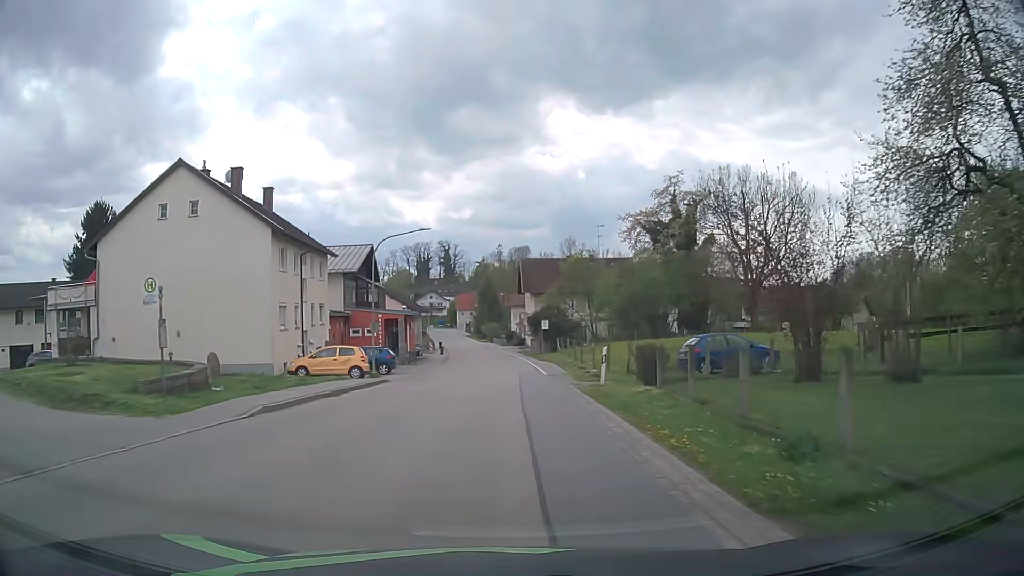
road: secondary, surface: asphalt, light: Day
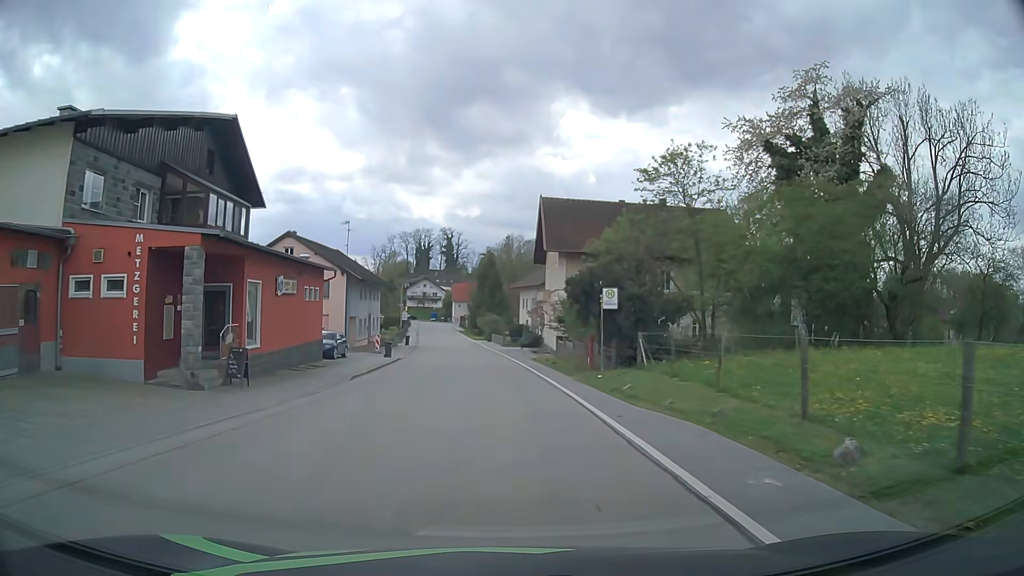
(-0.1, +35.3) m; 0°
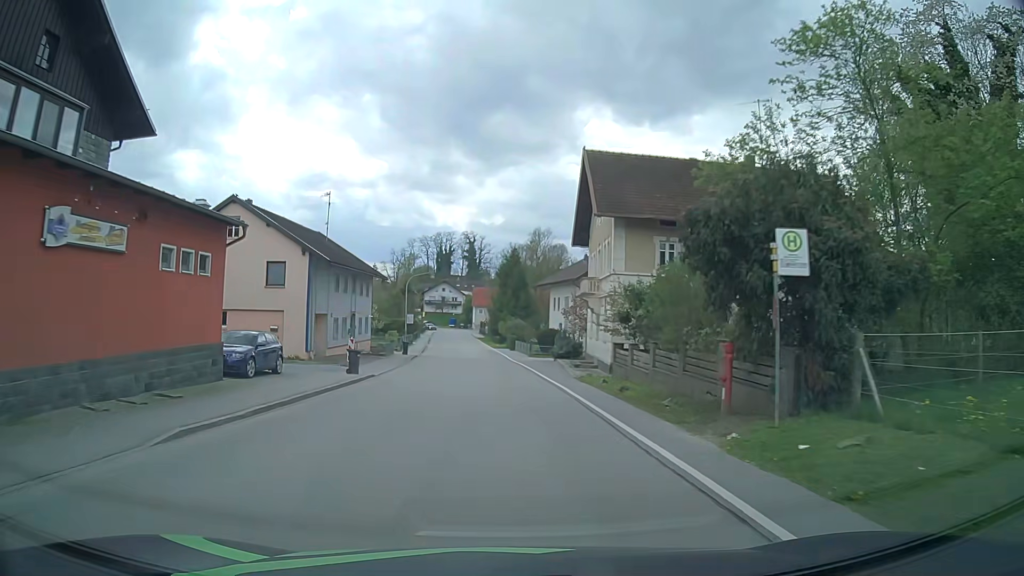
(-0.2, +14.3) m; -2°
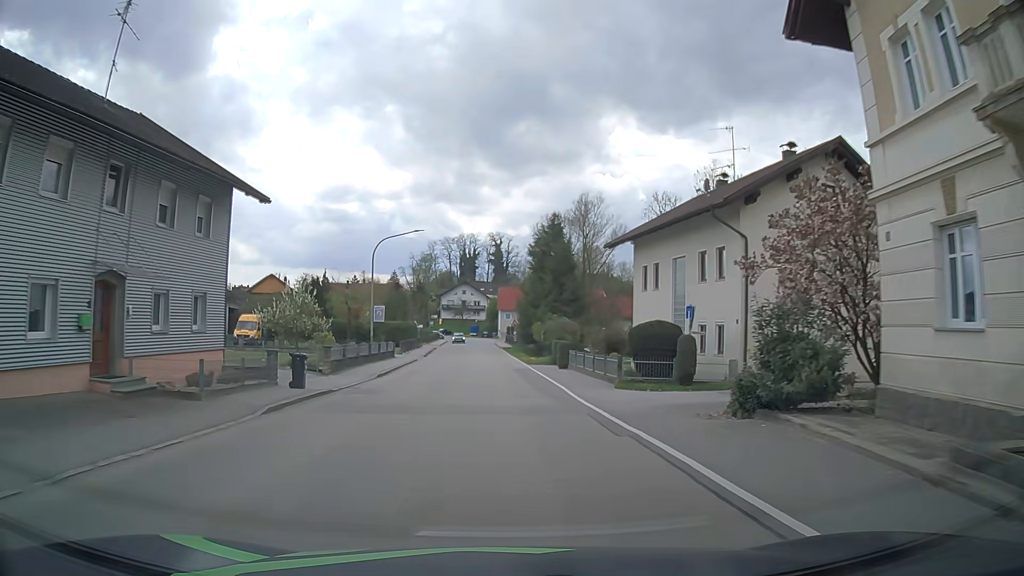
(-0.6, +30.1) m; -4°
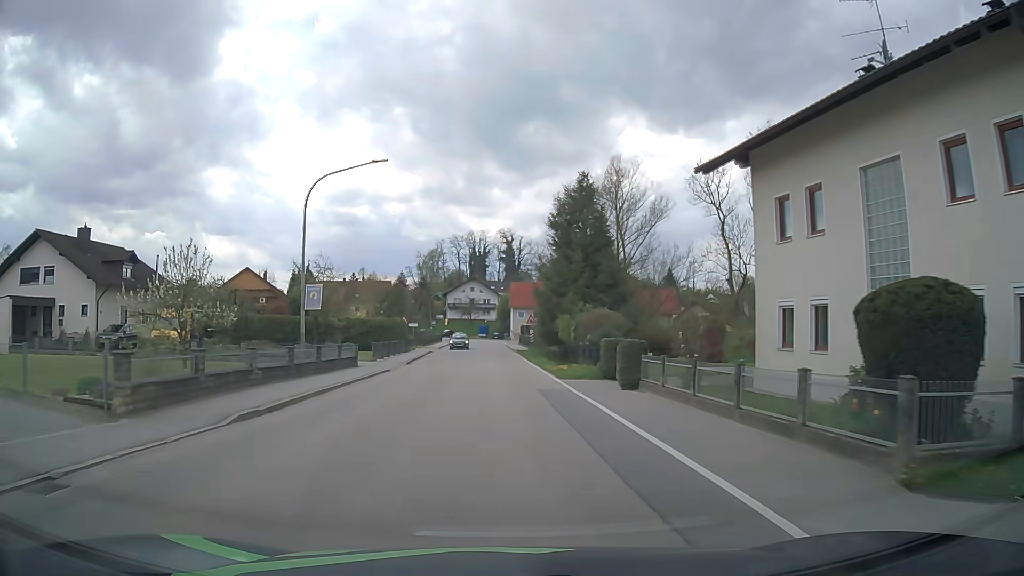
(+0.3, +15.5) m; +1°
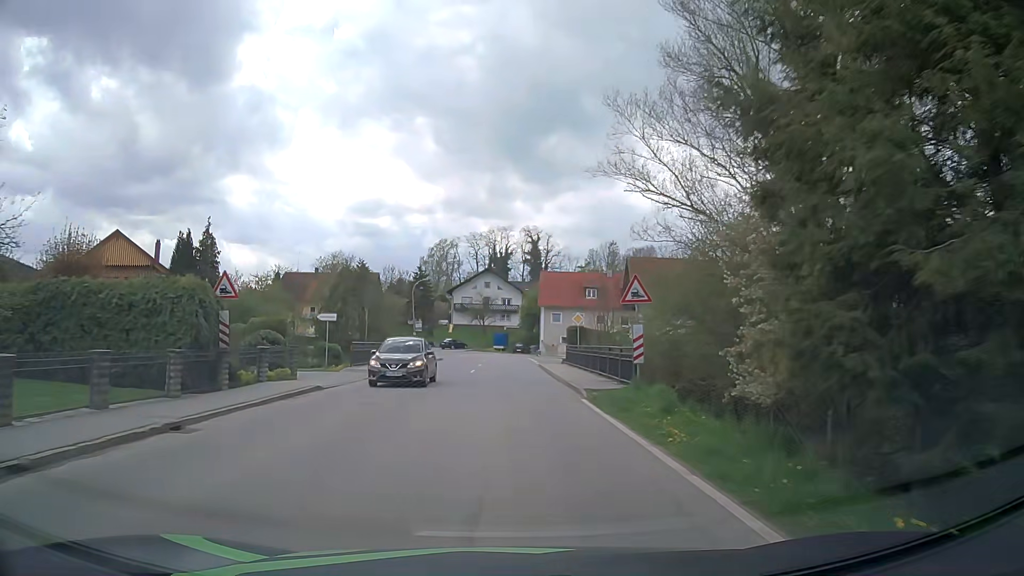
(-0.6, +39.3) m; -2°
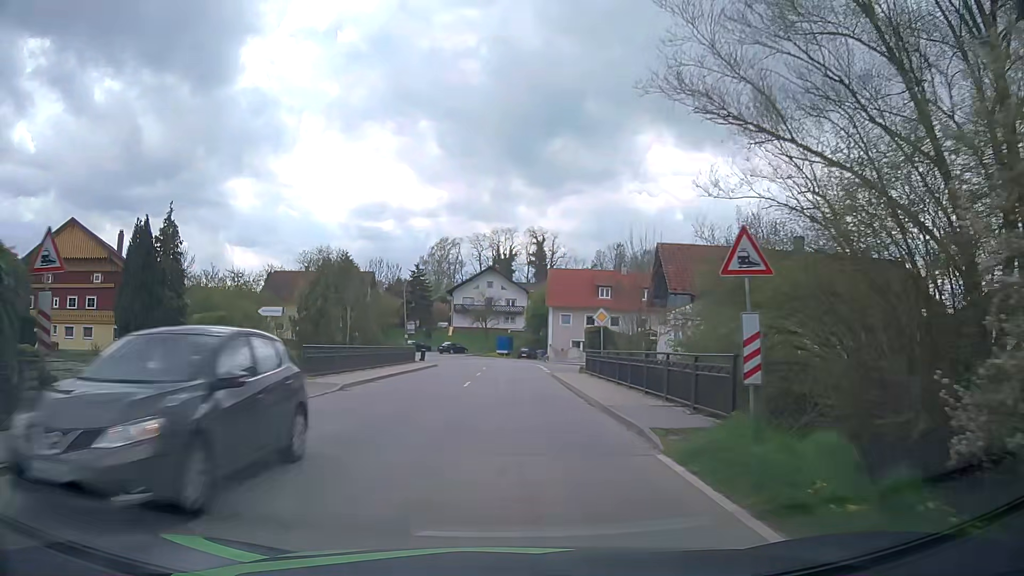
(-0.1, +7.8) m; -1°
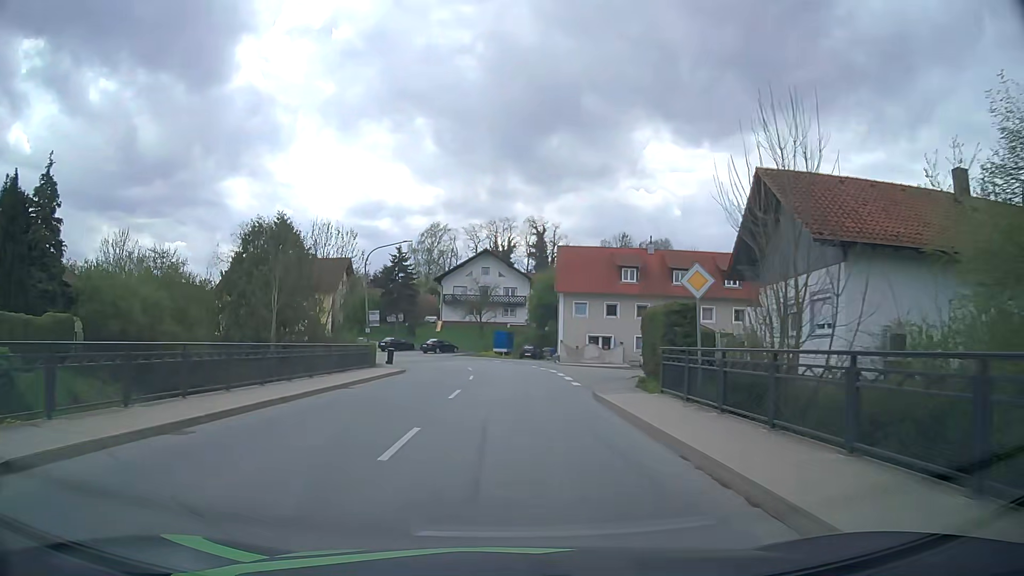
(0.0, +15.4) m; +1°
(0, +10) (0, +20) (0, +30) (-1, +40) (-4, +50) (-9, +58) (-16, +65) (-24, +70) (-33, +75) (-42, +80) m
